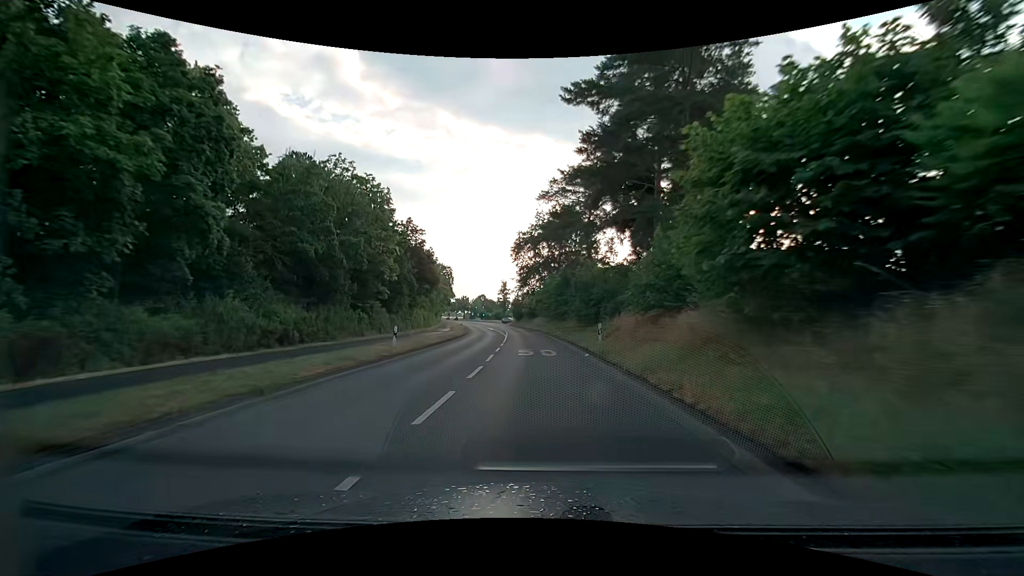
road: secondary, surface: asphalt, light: Day
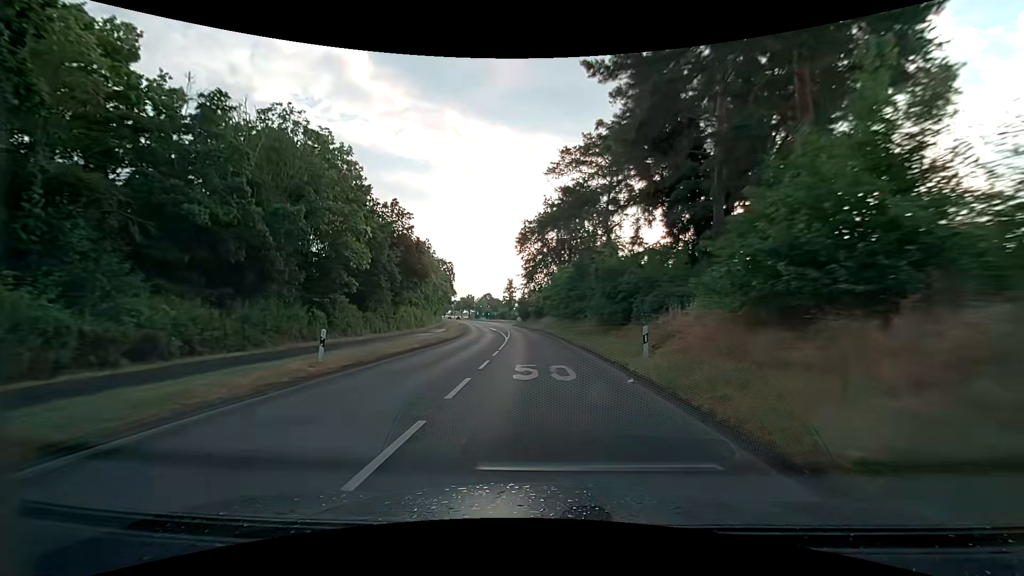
(0.0, +8.1) m; -1°
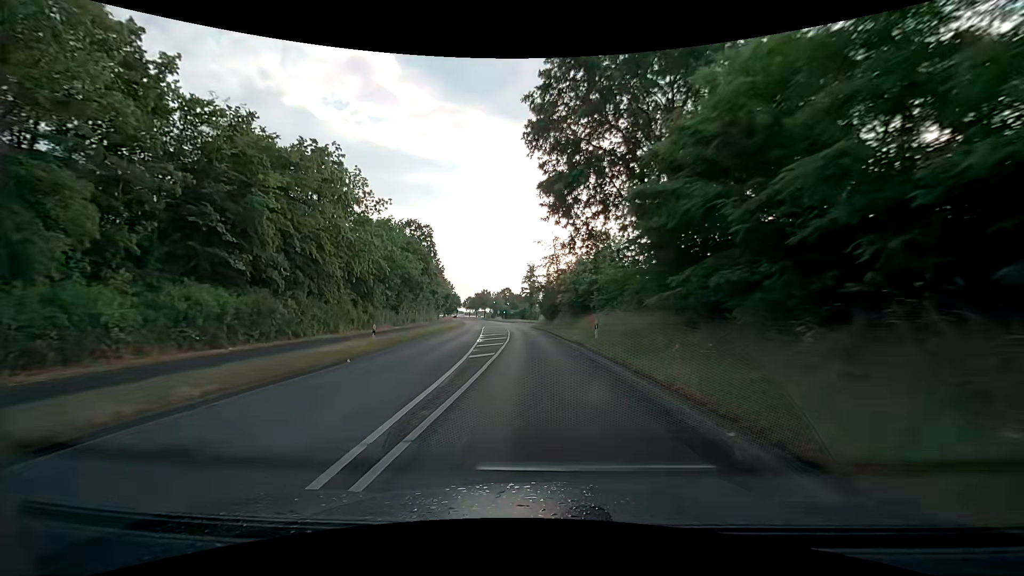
(-1.0, +40.5) m; -3°
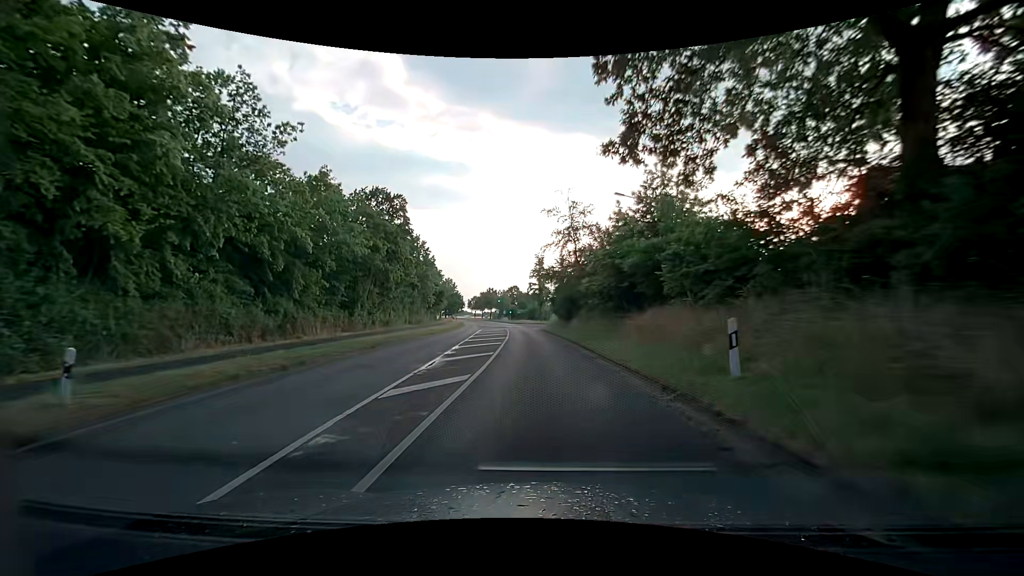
(-0.2, +16.2) m; -1°
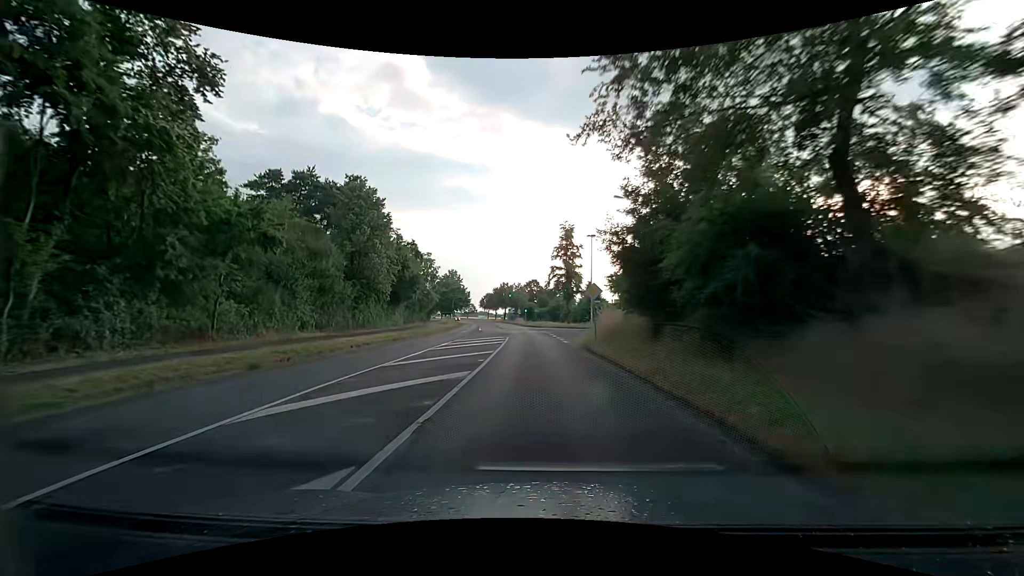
(-0.6, +32.4) m; -3°
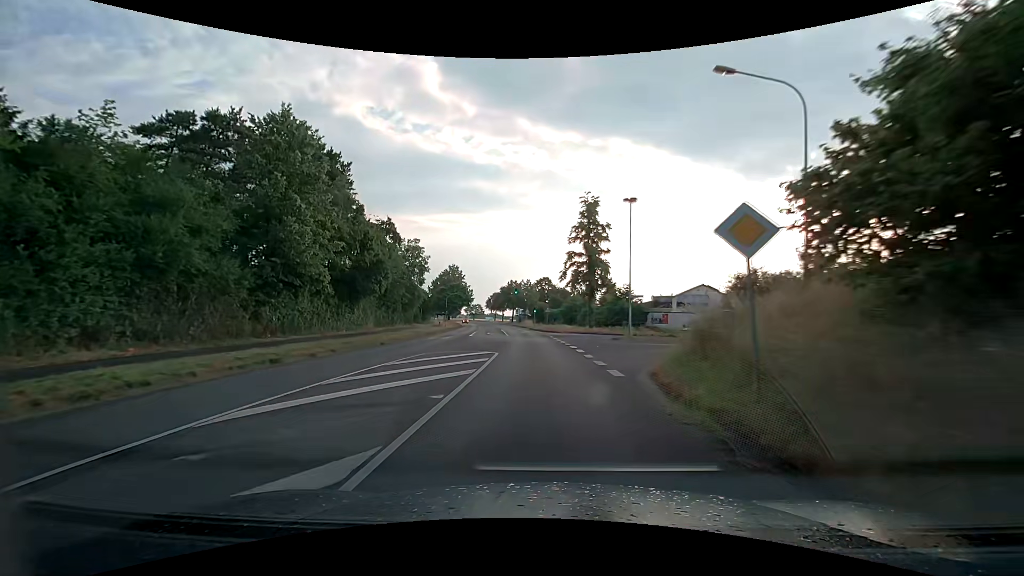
(-0.1, +16.2) m; -1°
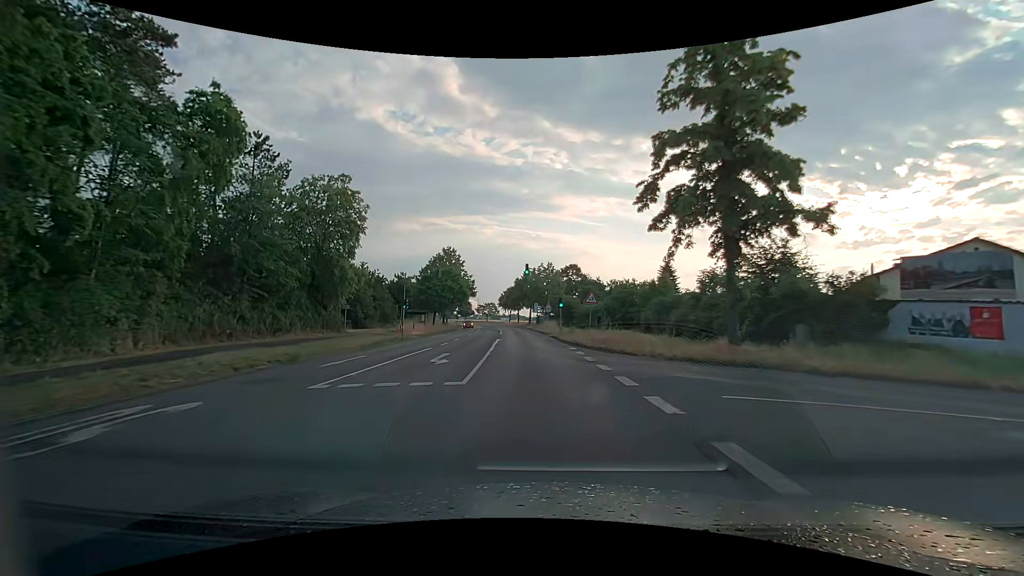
(-0.7, +32.3) m; -2°
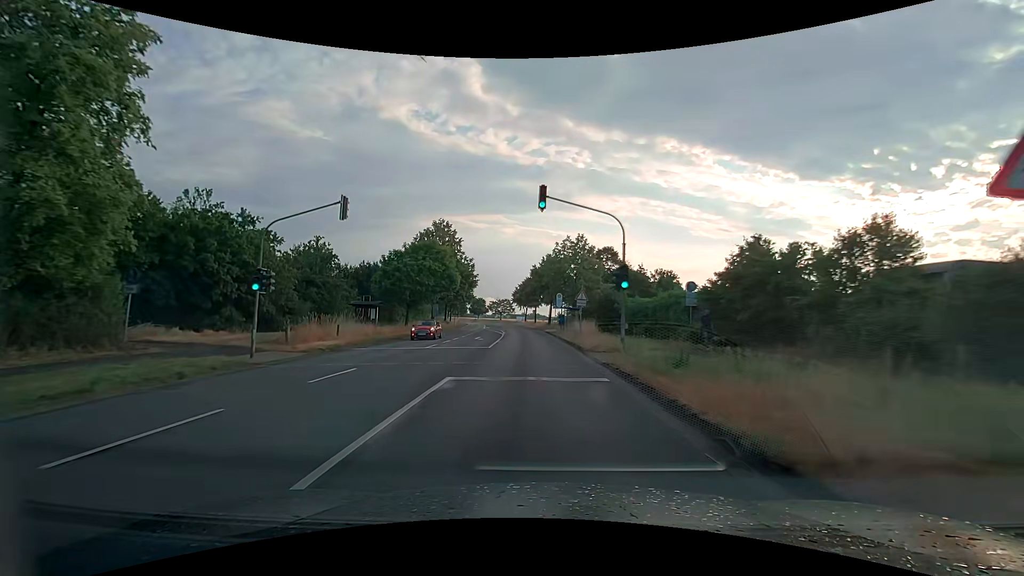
(-0.5, +24.1) m; -3°
(0, +10) (0, +20) (-1, +30) (-1, +40) (-2, +50) (-2, +60) (-3, +70) (-4, +80) (-5, +90) (-6, +100) m
